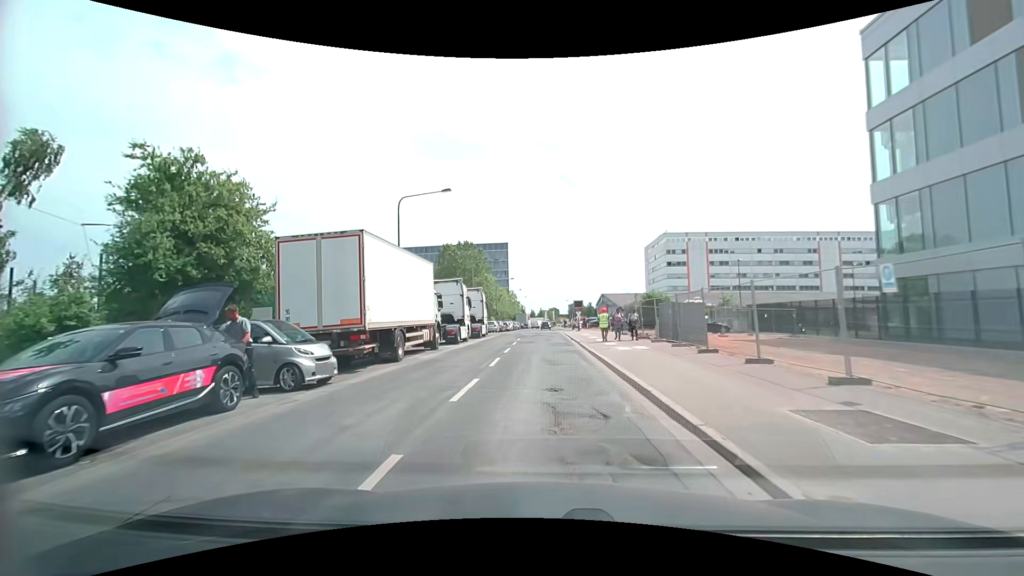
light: Day
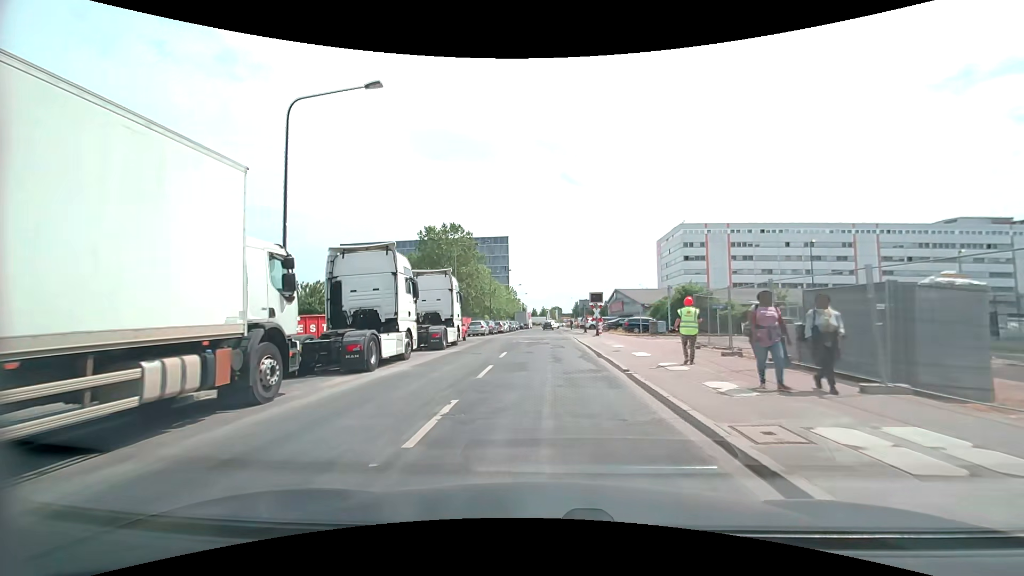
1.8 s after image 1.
(-0.2, +14.7) m; 0°
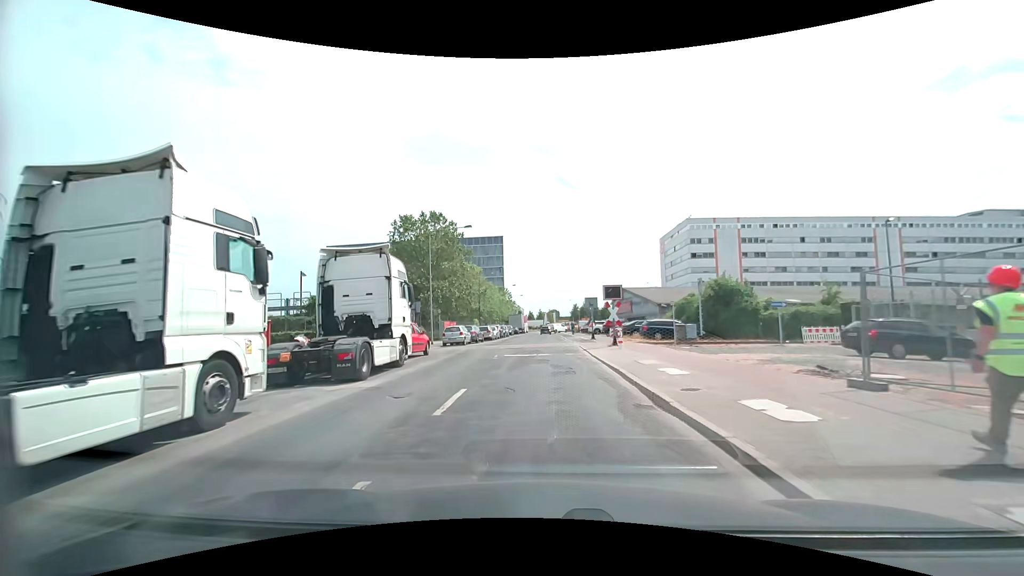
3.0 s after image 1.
(-0.1, +10.0) m; -1°
(0, +10) (0, +20) (0, +30) (0, +40) (0, +50) (0, +60) (0, +70) (0, +80) (+1, +90) (+1, +100) m
